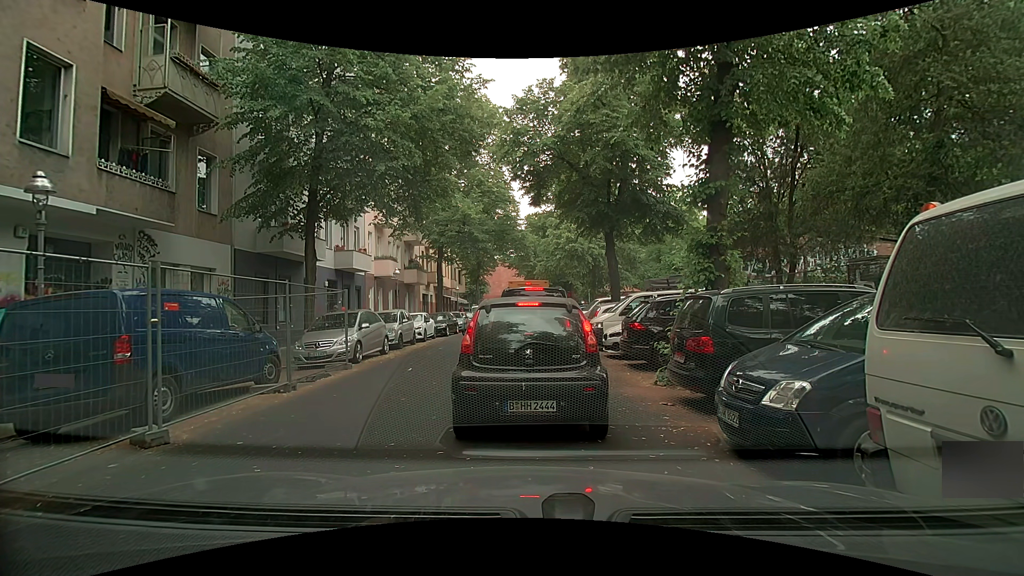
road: residential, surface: asphalt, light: Day
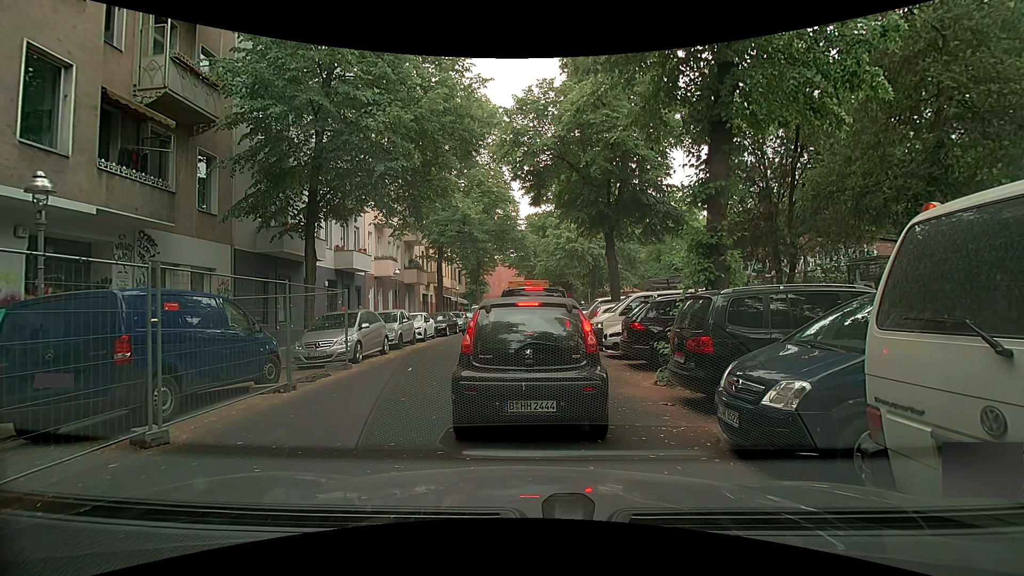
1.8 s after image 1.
(0.0, 0.0) m; 0°
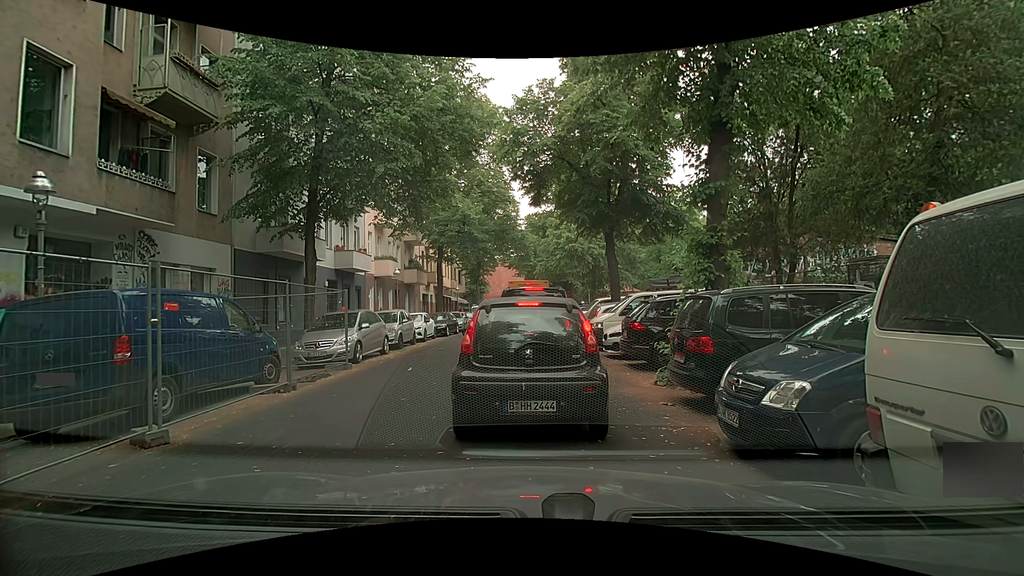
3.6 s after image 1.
(0.0, 0.0) m; 0°
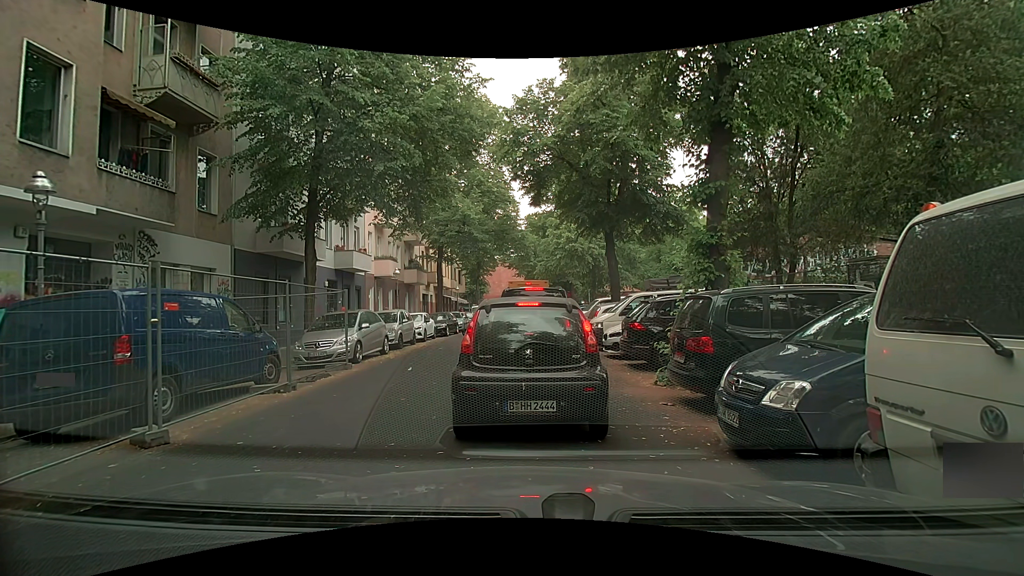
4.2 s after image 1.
(0.0, 0.0) m; 0°
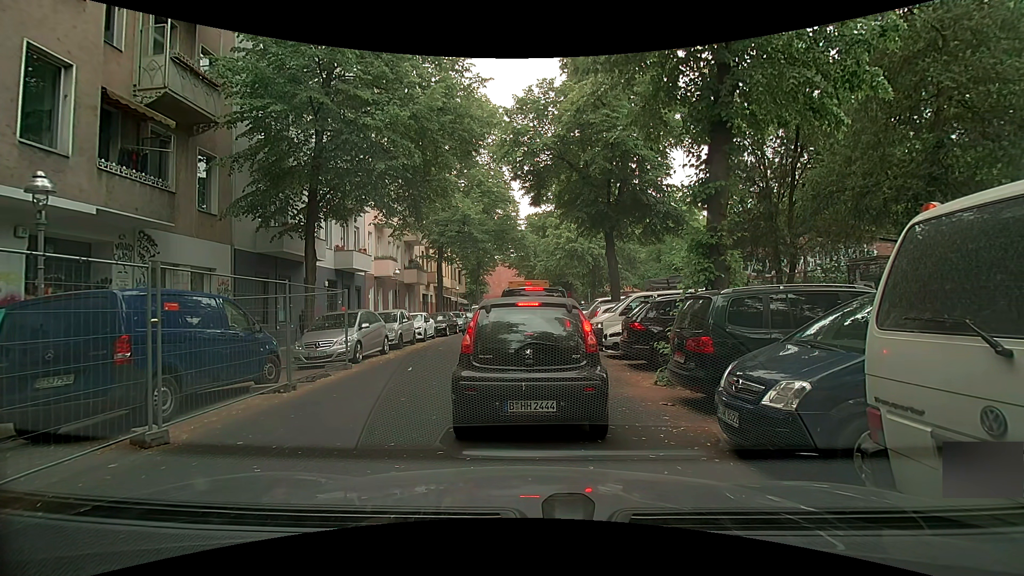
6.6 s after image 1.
(0.0, 0.0) m; 0°
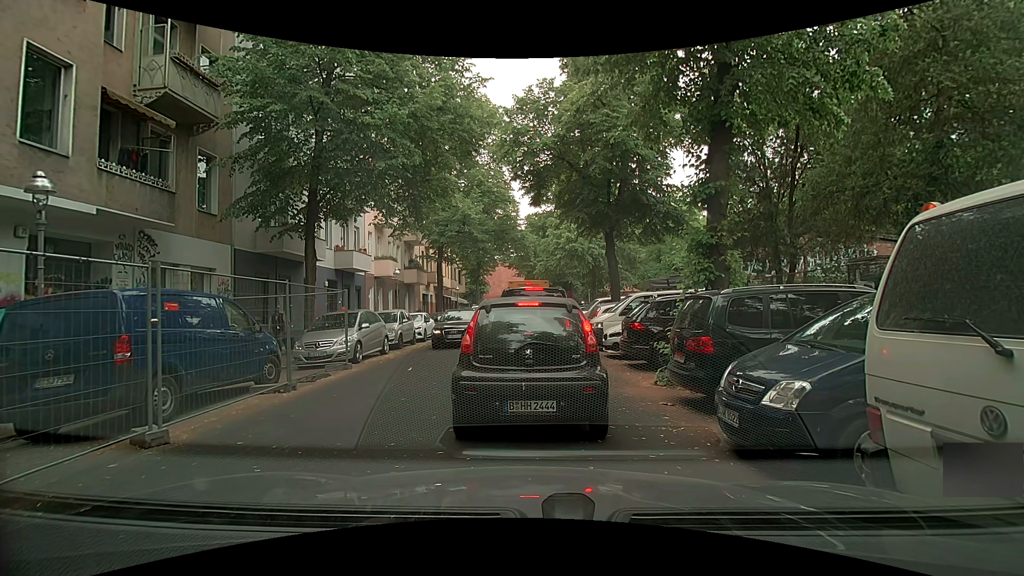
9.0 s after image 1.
(0.0, 0.0) m; 0°
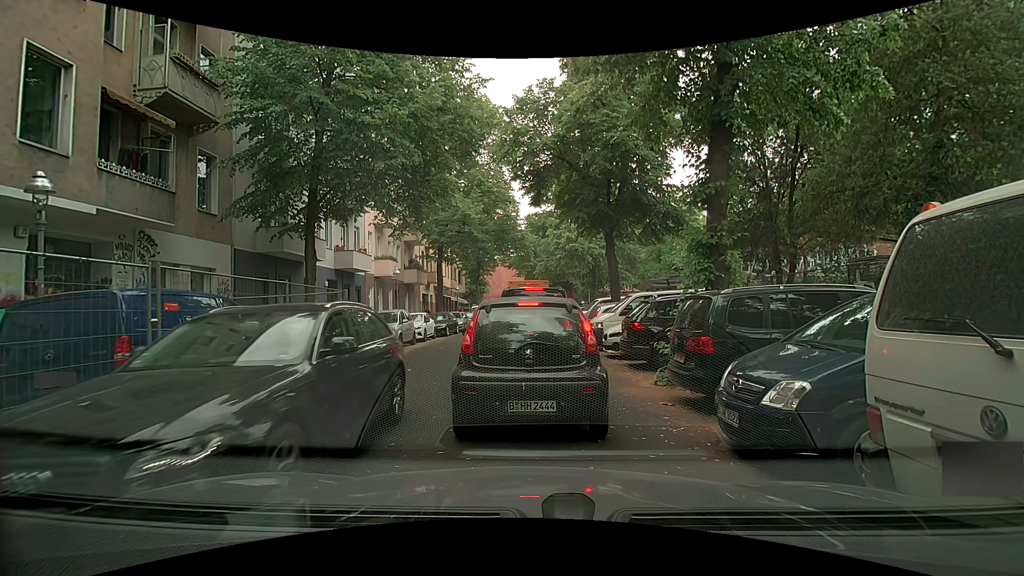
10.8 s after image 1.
(0.0, 0.0) m; 0°
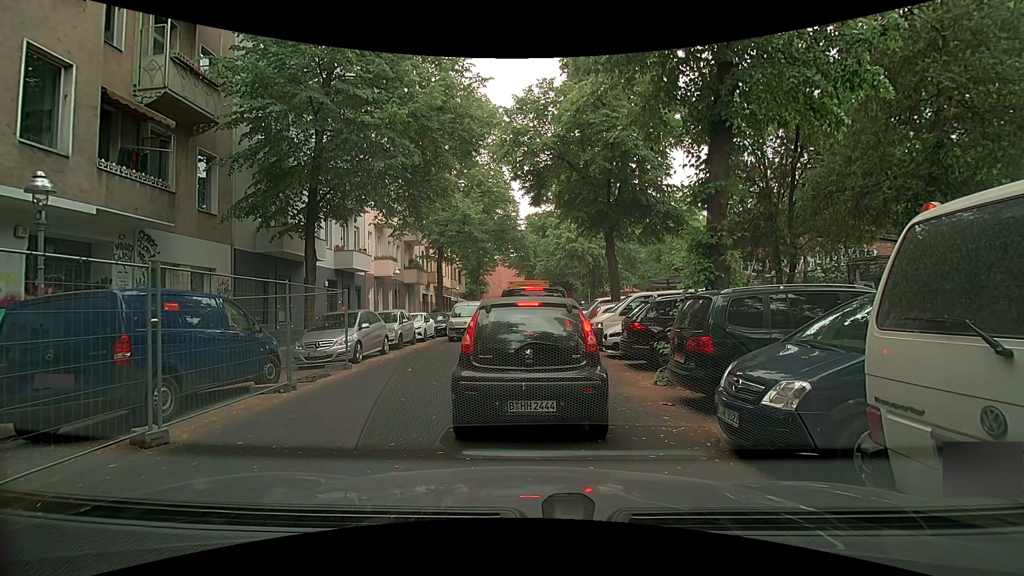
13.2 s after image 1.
(0.0, 0.0) m; 0°
